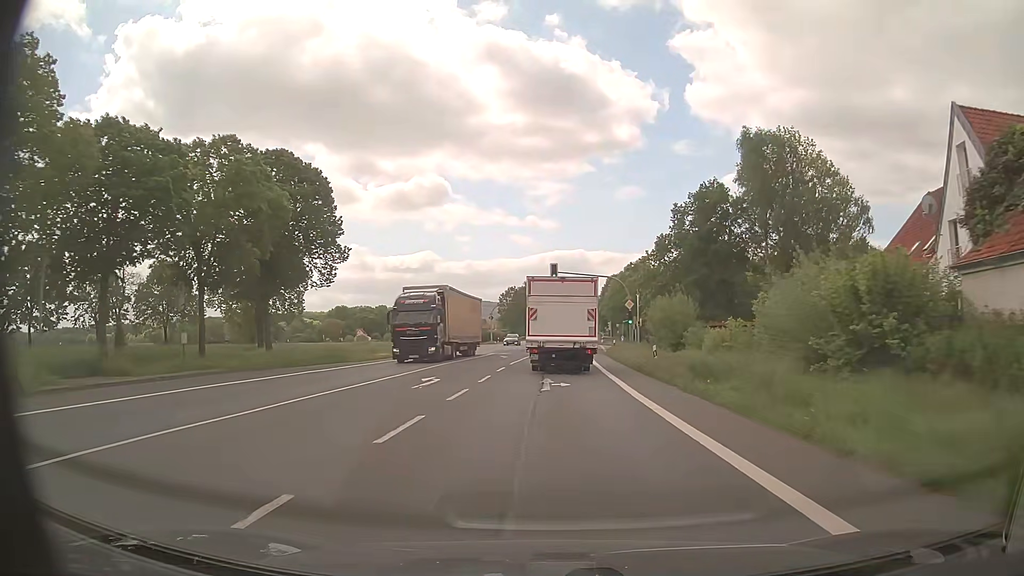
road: primary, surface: asphalt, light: Day
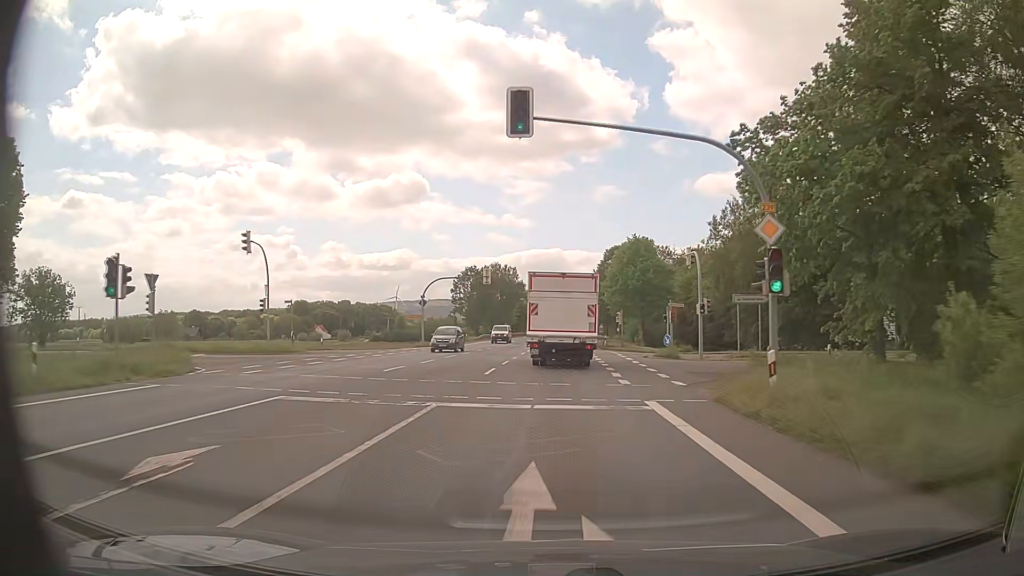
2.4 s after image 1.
(+0.5, +40.1) m; +2°
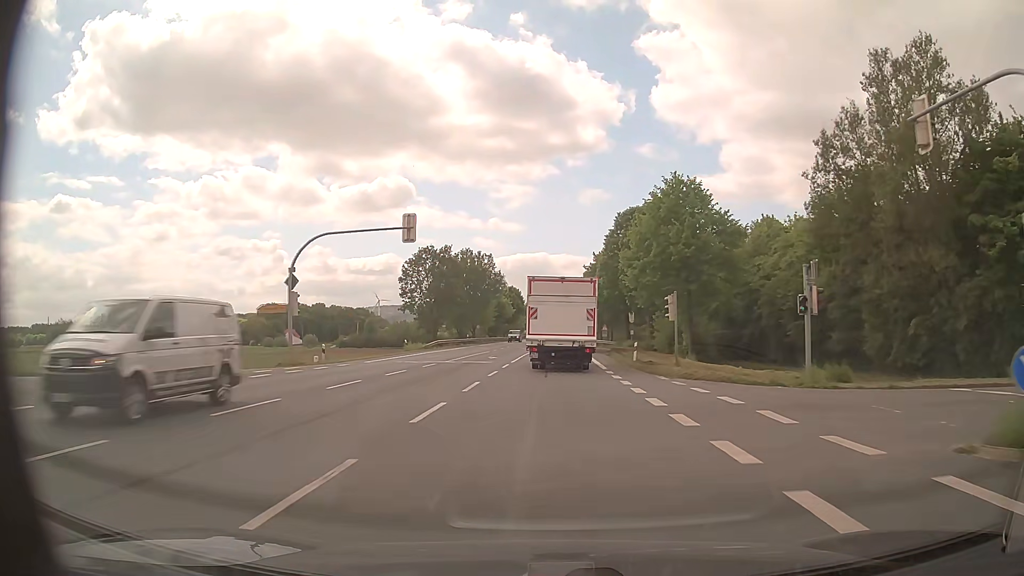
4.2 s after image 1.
(+0.4, +29.5) m; +1°
(0, +10) (0, +20) (0, +30) (0, +40) (+1, +50) (+1, +60) (+1, +70) (+2, +80) (+2, +90) (+2, +100) m
